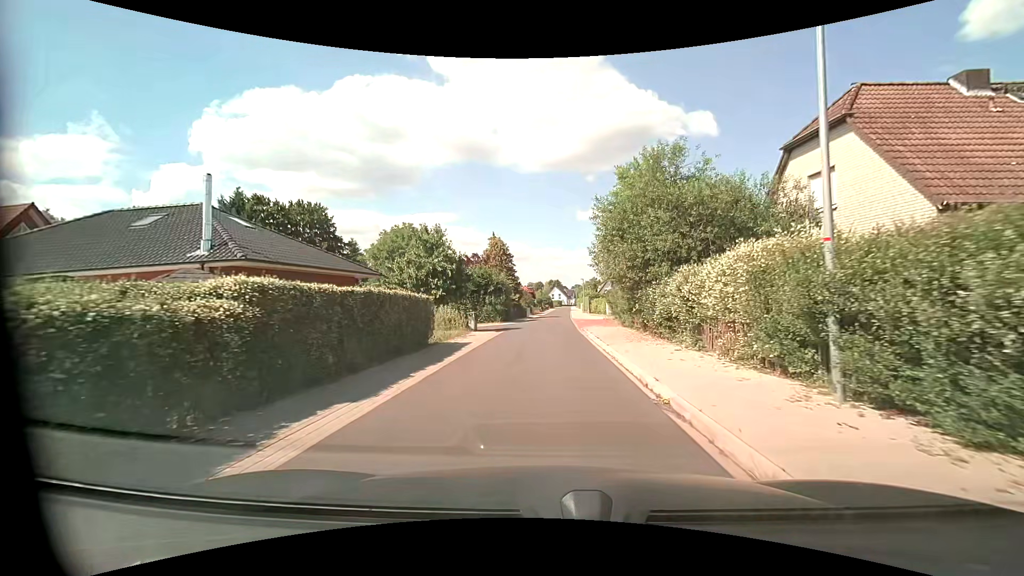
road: residential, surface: asphalt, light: Day
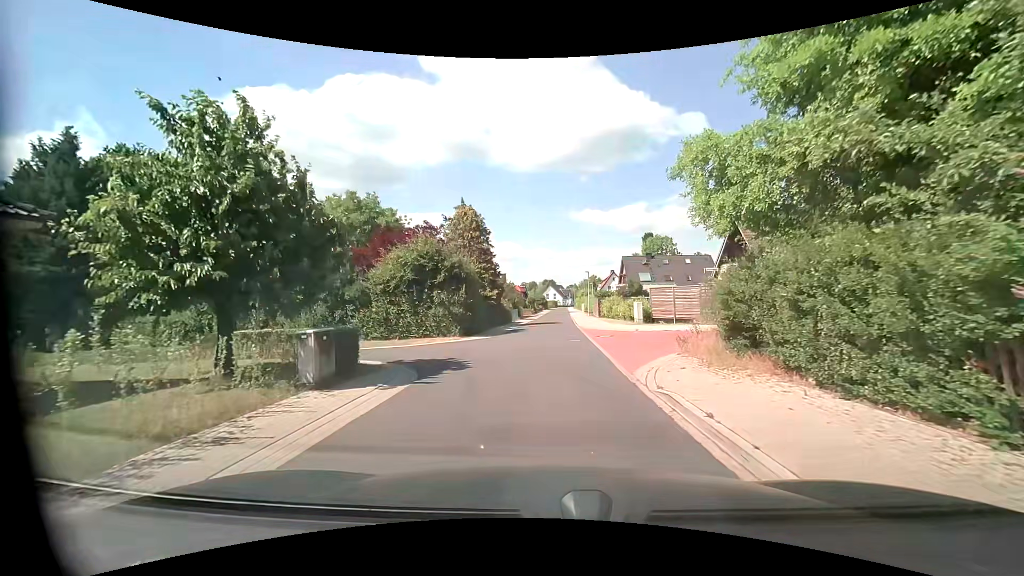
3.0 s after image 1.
(0.0, +17.4) m; 0°
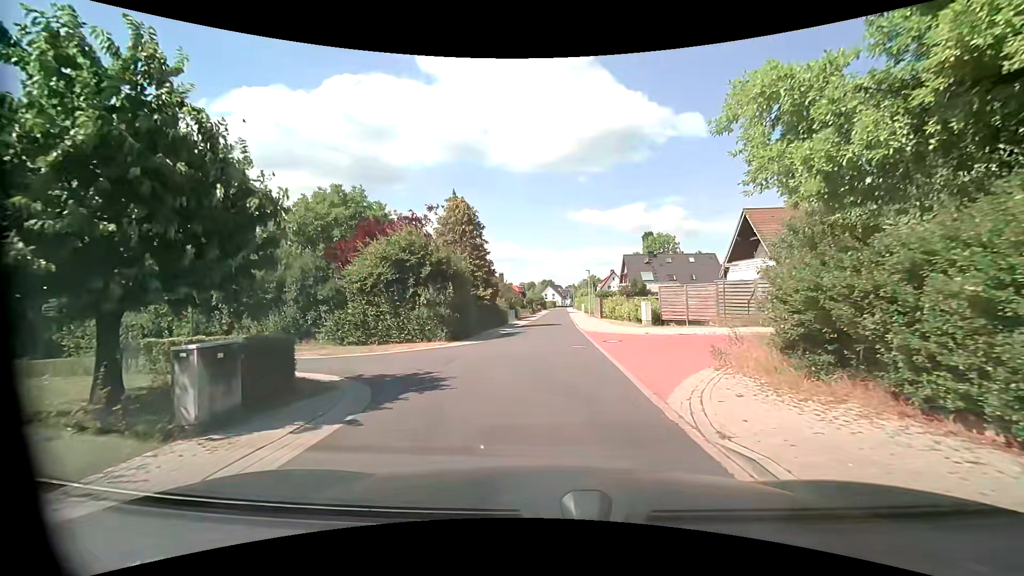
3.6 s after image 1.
(0.0, +2.8) m; +1°
(0, +10) (0, +20) (0, +30) (0, +40) (+1, +50) (+1, +60) (+1, +70) (+1, +80) (+2, +90) (+2, +100) m
